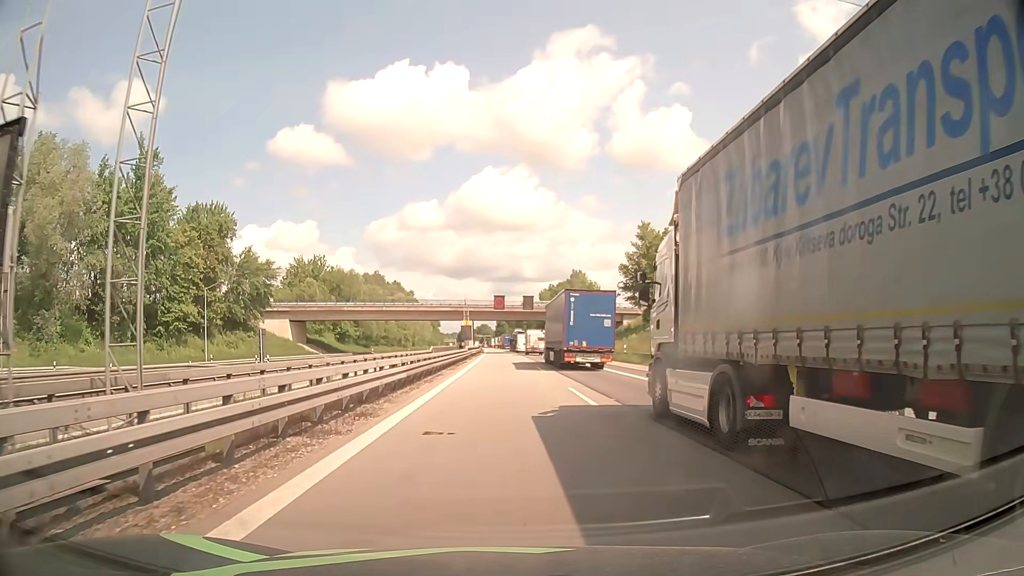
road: motorway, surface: asphalt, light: Day
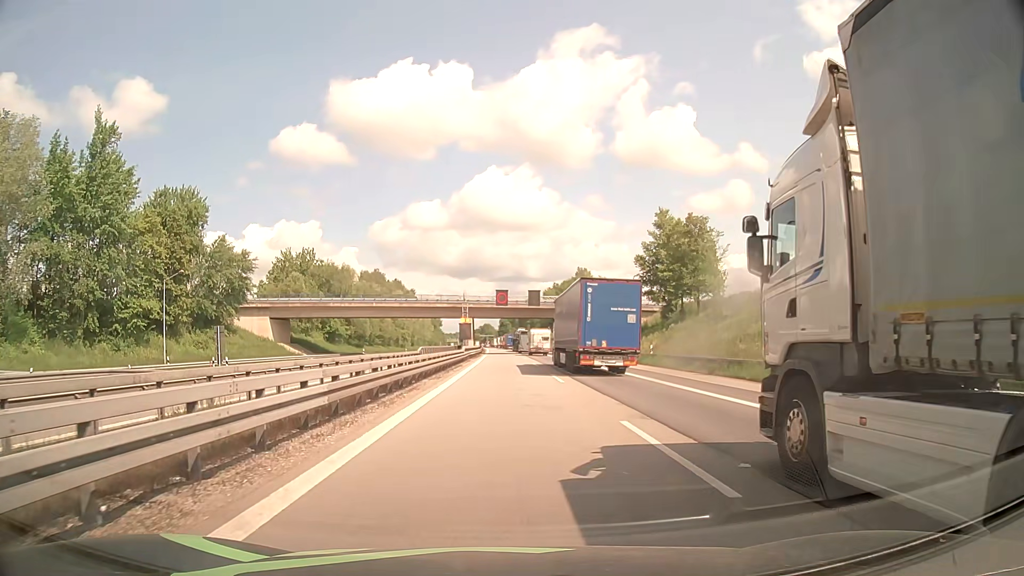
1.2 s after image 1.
(0.0, +9.1) m; 0°
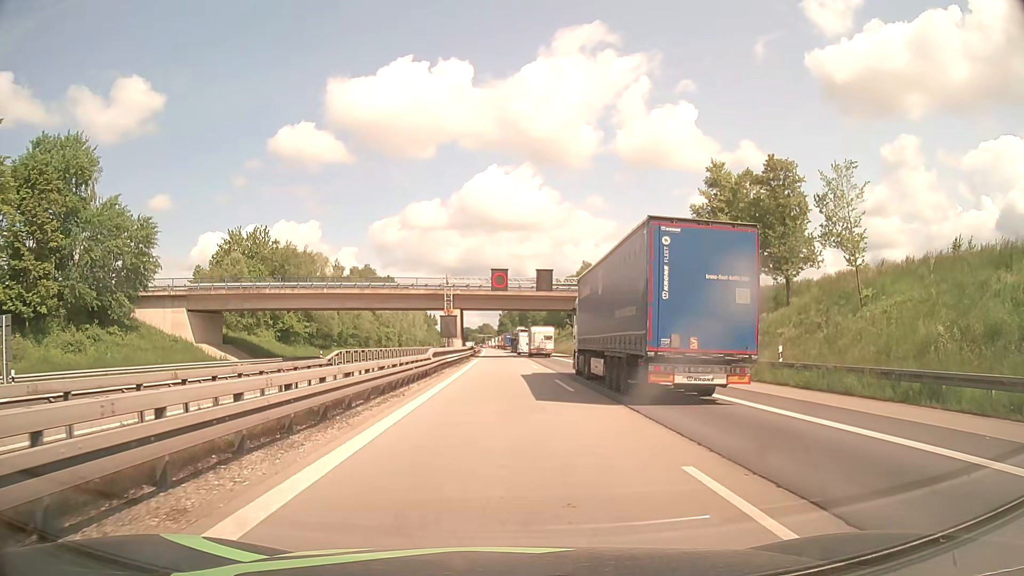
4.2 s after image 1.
(0.0, +22.6) m; 0°
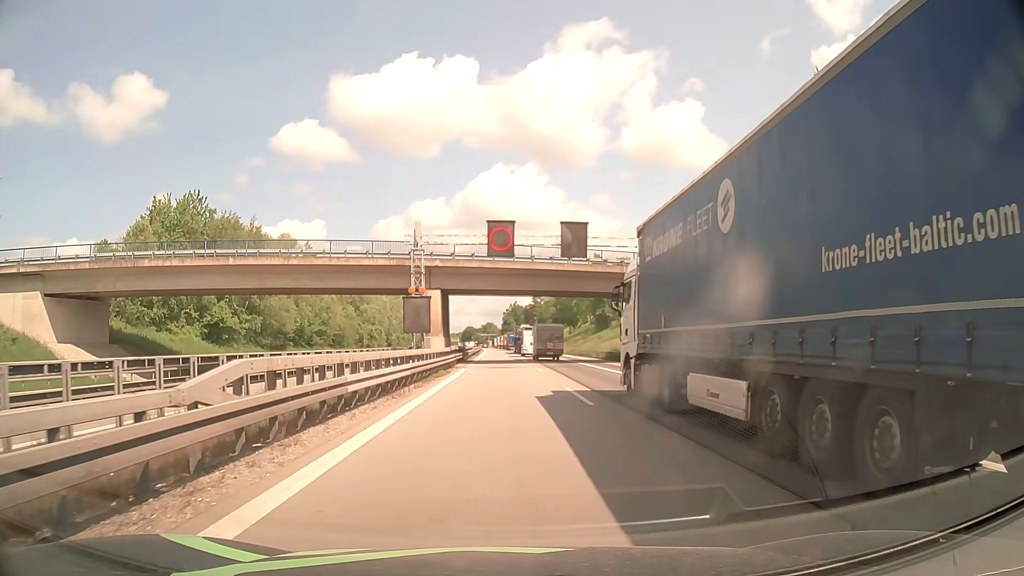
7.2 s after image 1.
(0.0, +22.6) m; 0°
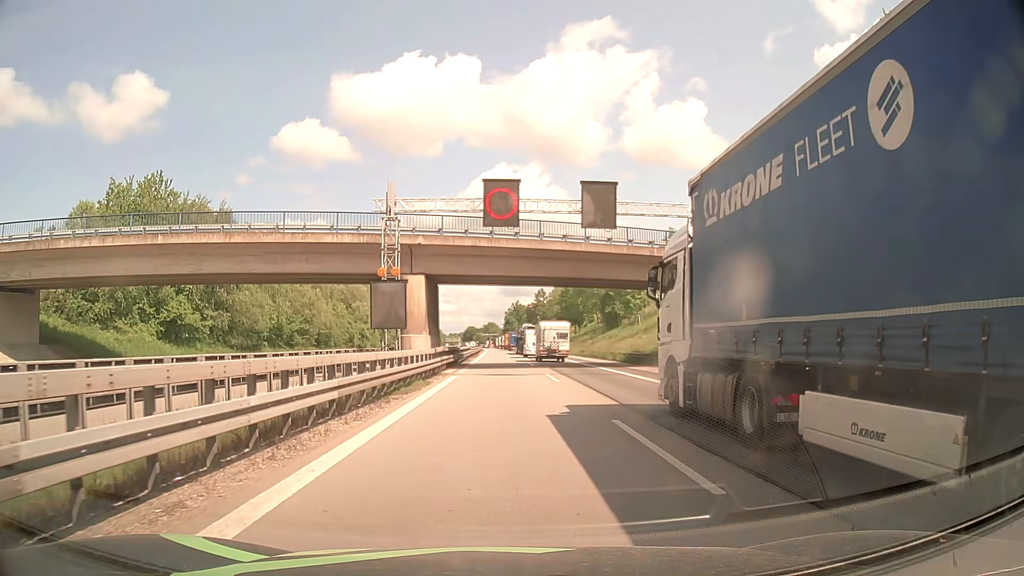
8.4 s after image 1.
(0.0, +9.0) m; 0°
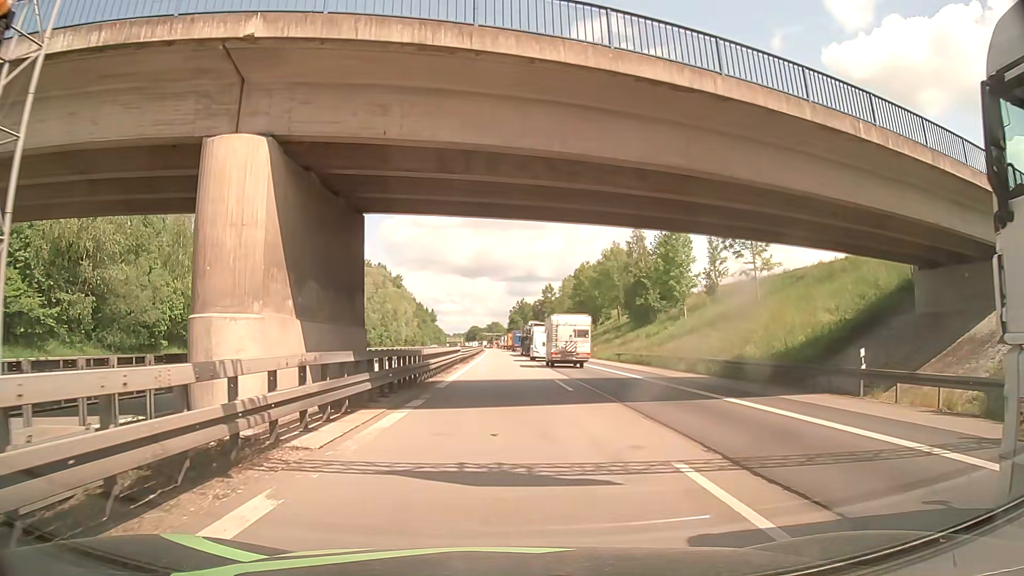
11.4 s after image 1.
(-0.2, +22.5) m; -1°
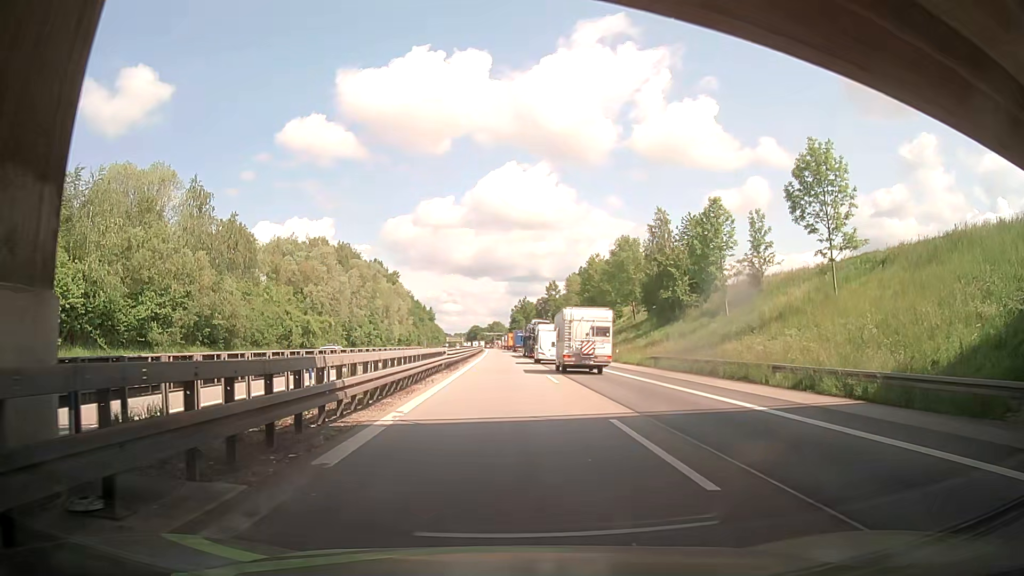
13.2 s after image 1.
(0.0, +13.5) m; 0°
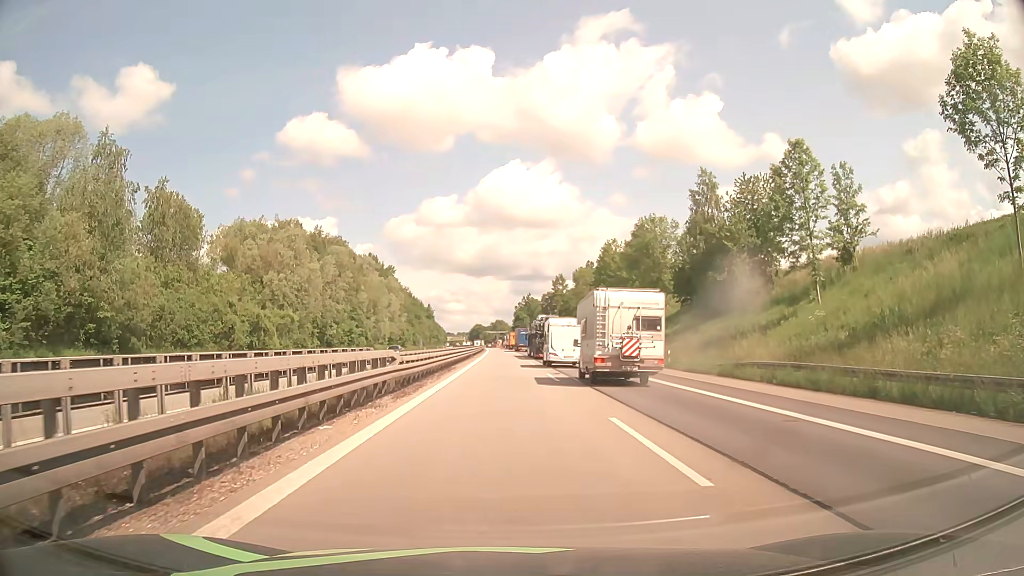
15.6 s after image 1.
(+0.1, +17.9) m; -1°
(0, +10) (0, +20) (0, +30) (0, +40) (0, +50) (0, +60) (0, +70) (0, +80) (0, +90) (0, +100) m
